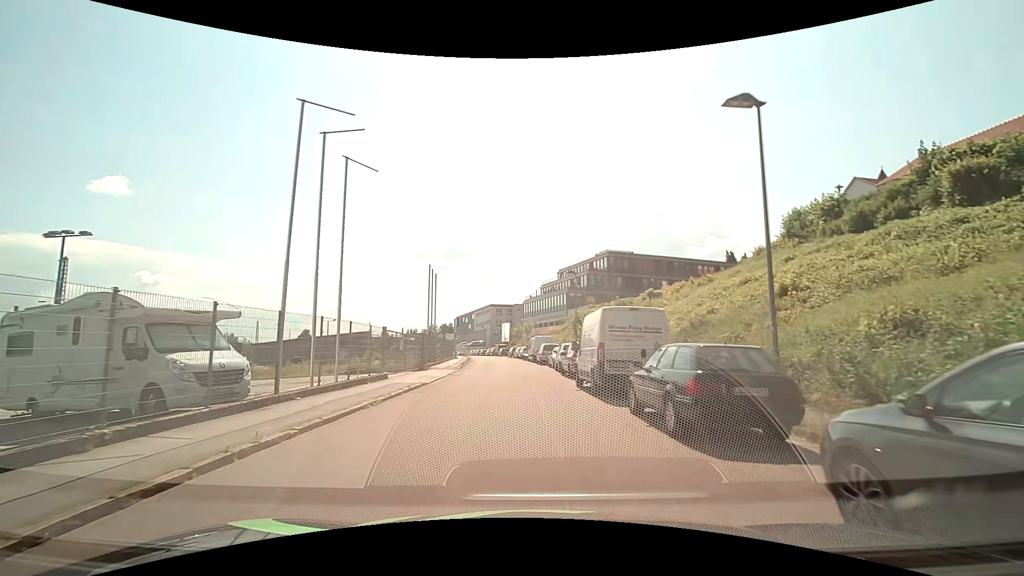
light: Day
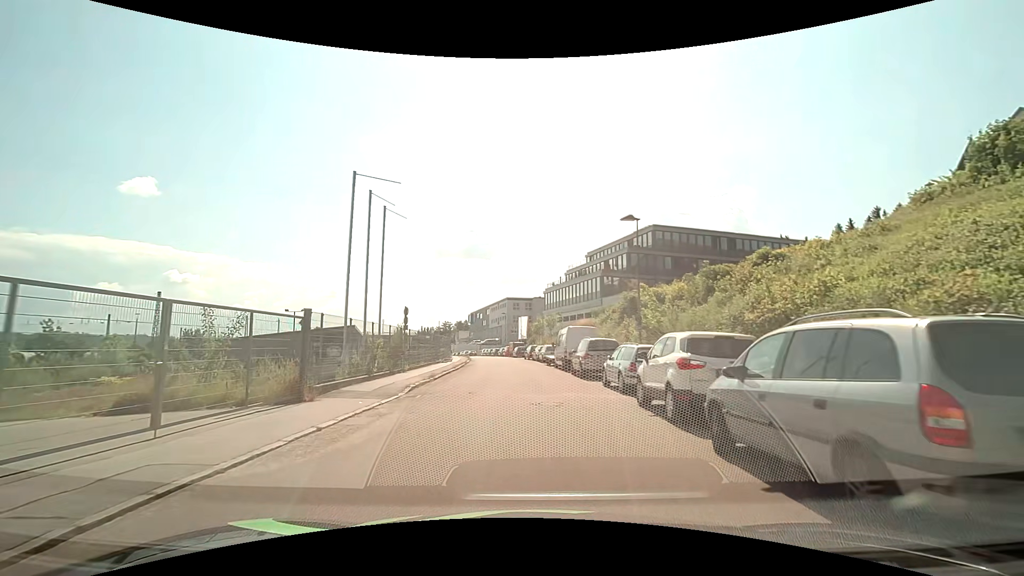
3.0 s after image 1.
(-0.4, +19.1) m; -2°
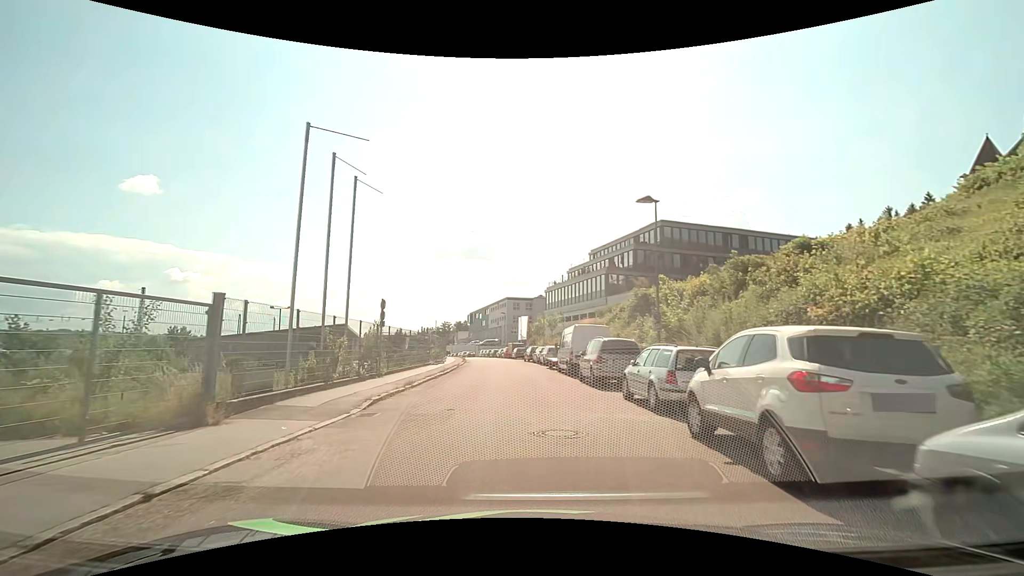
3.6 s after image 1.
(0.0, +3.8) m; -1°
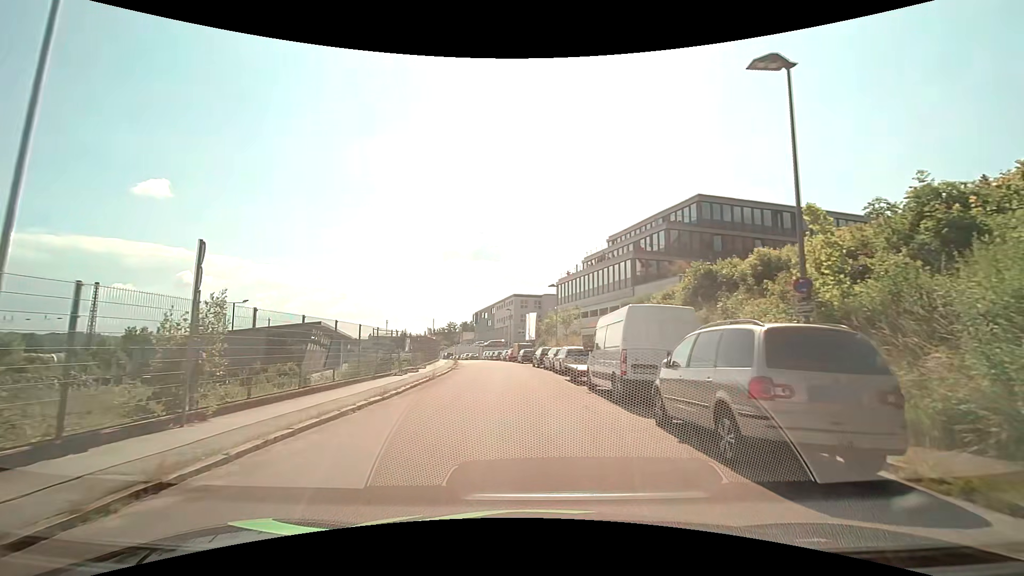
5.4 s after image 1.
(0.0, +11.5) m; -1°
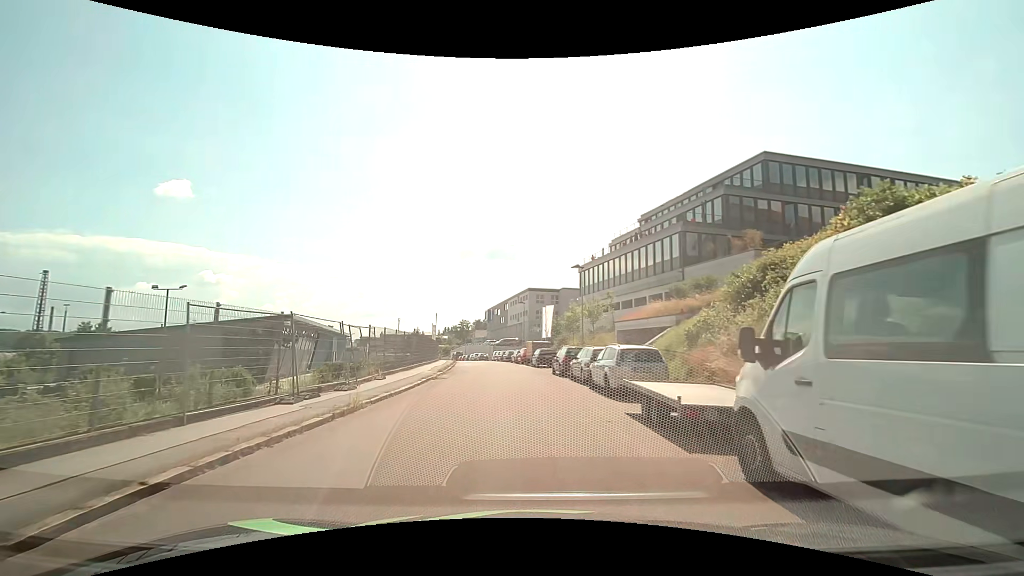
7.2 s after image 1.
(0.0, +11.7) m; -1°
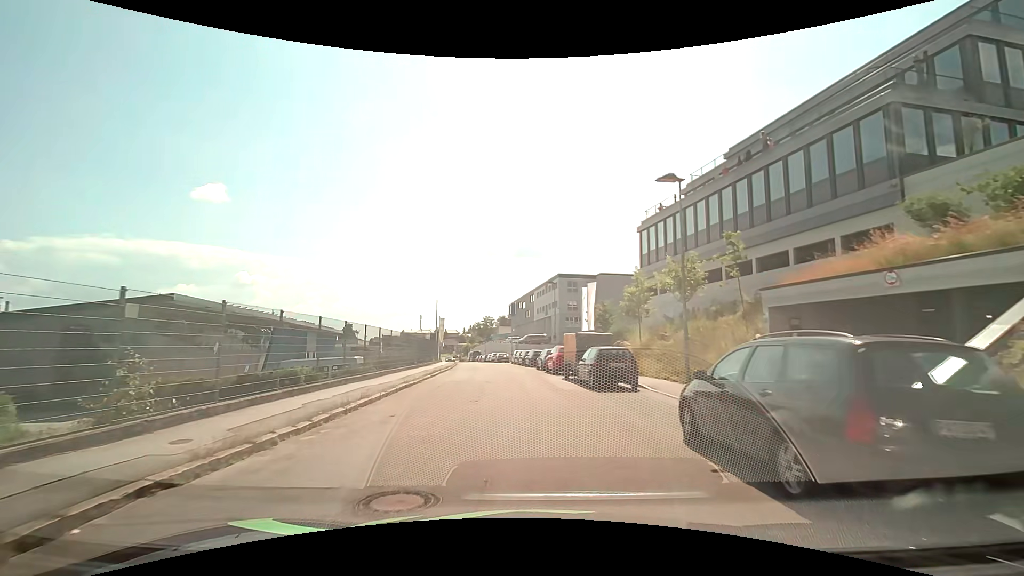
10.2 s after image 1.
(-0.4, +20.5) m; -3°
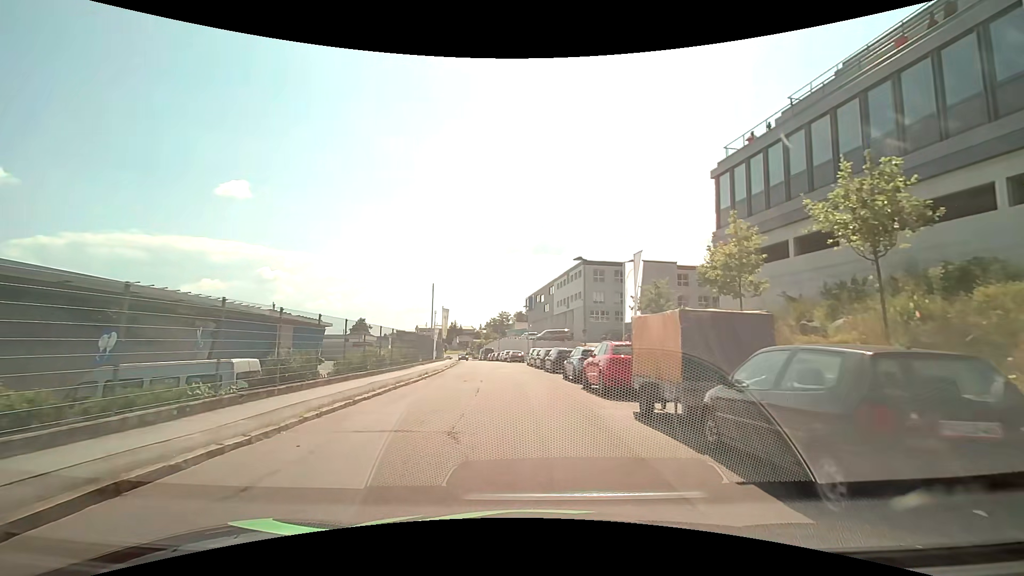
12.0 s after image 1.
(-0.3, +12.6) m; -2°
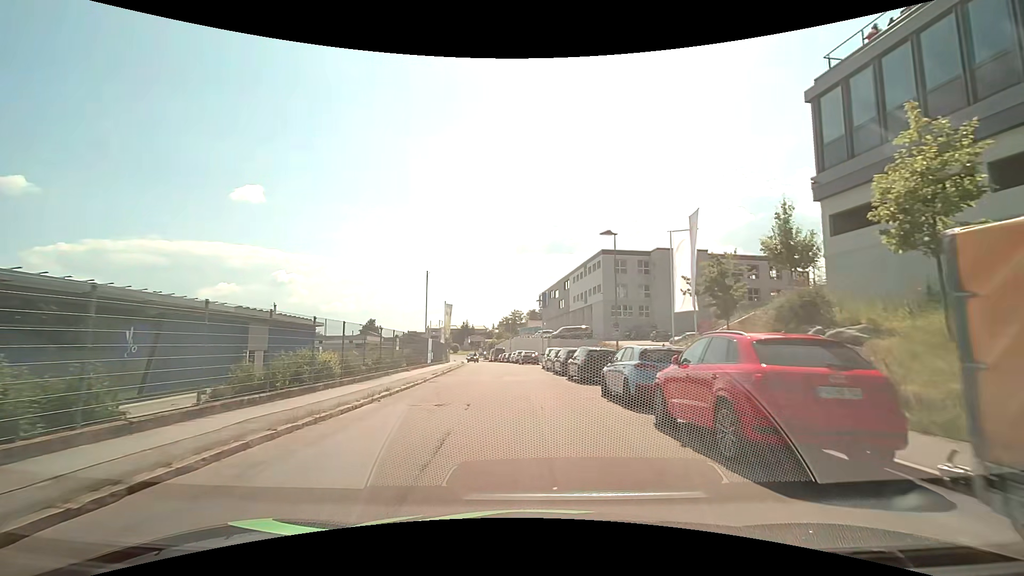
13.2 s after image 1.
(-0.1, +8.3) m; -1°
